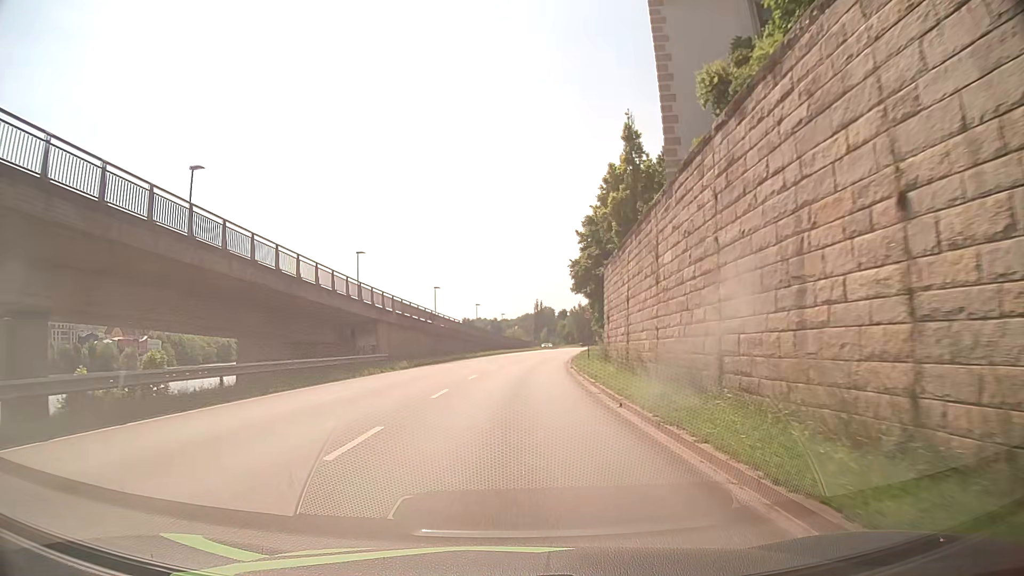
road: primary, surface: asphalt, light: Day
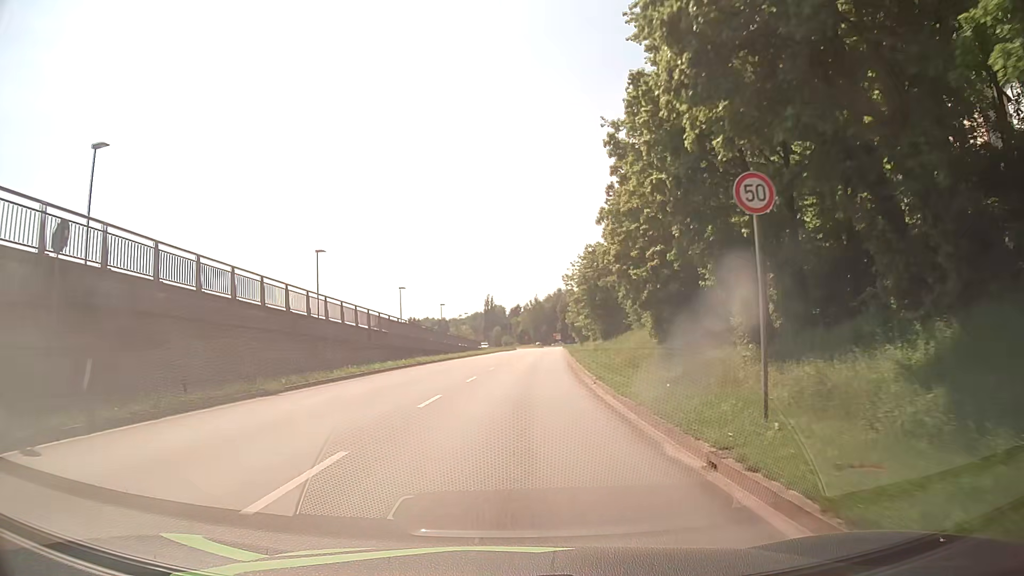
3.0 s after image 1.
(+2.1, +38.3) m; +5°
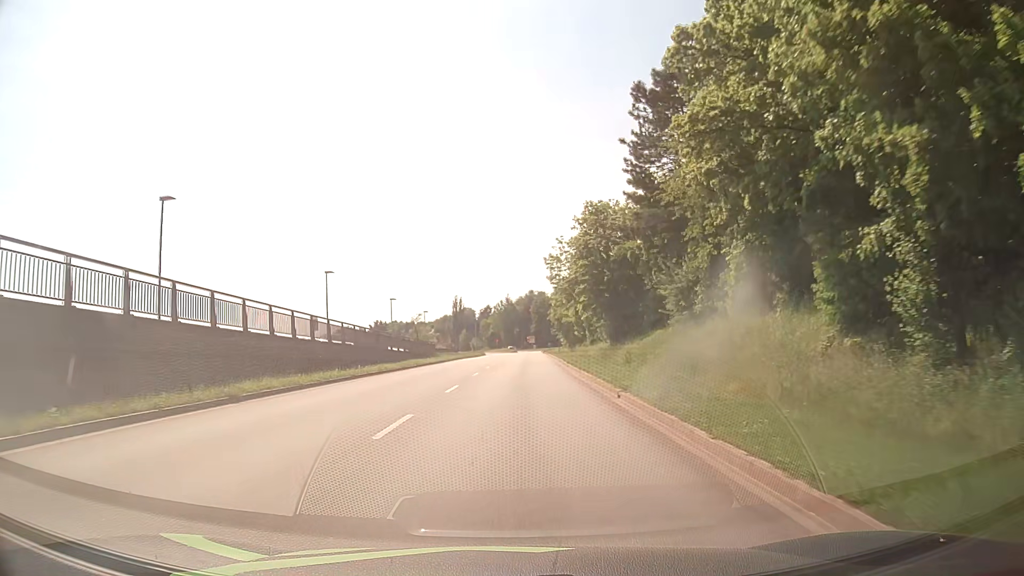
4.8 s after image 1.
(+0.7, +22.7) m; +3°
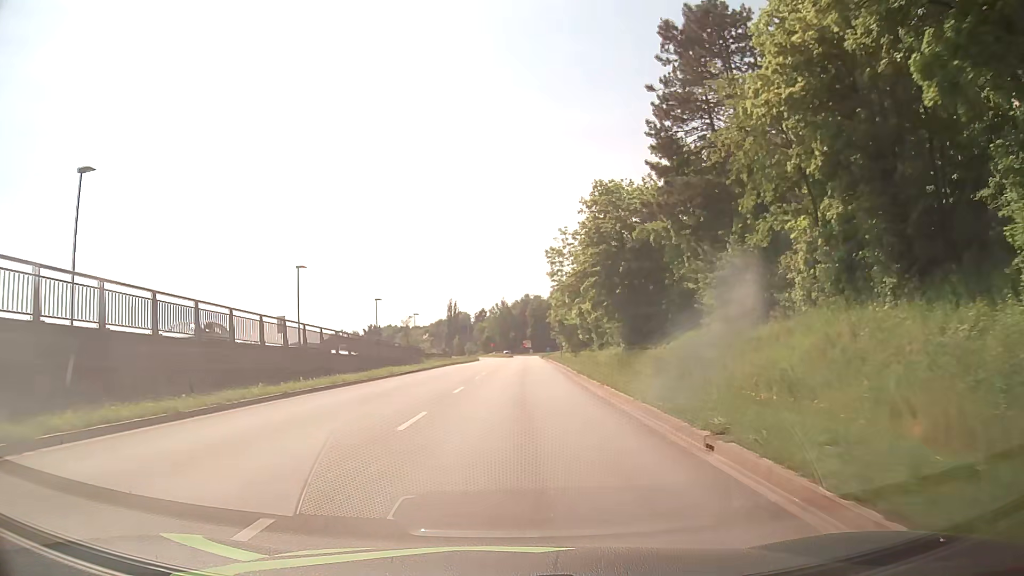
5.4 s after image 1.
(0.0, +7.5) m; +1°
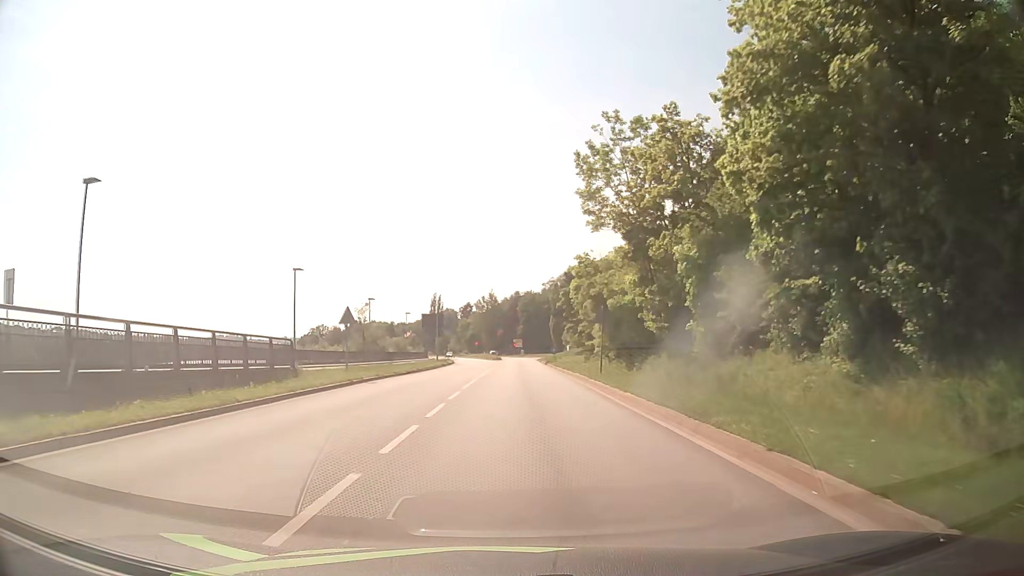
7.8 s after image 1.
(+0.2, +29.5) m; +1°
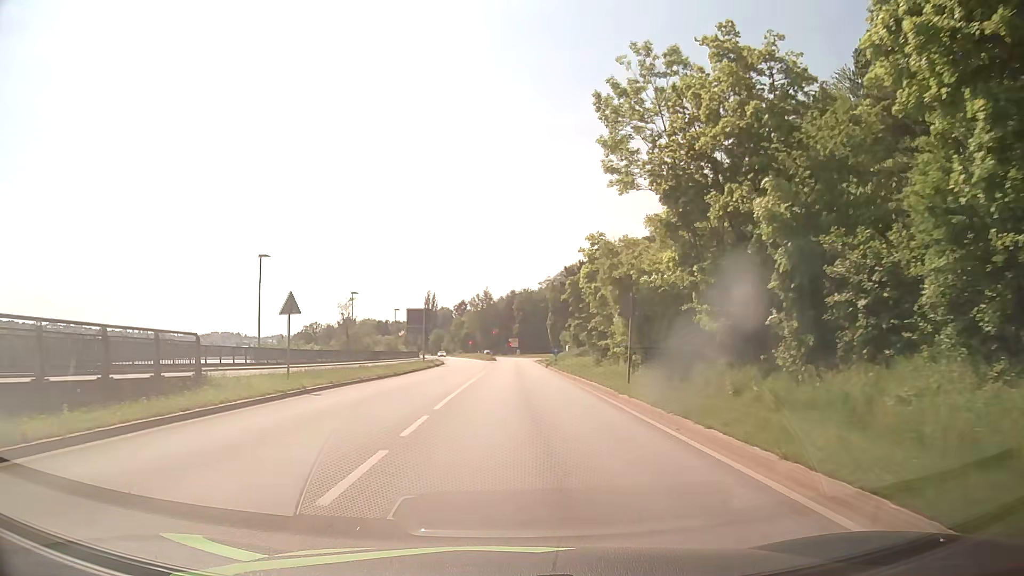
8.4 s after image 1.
(0.0, +7.3) m; 0°
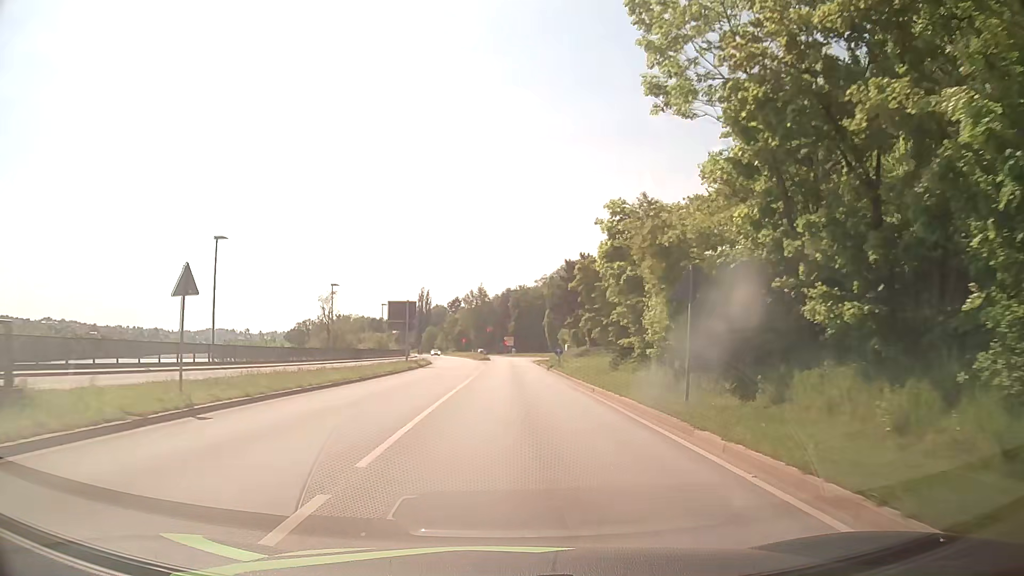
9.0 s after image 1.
(+0.1, +7.2) m; +1°
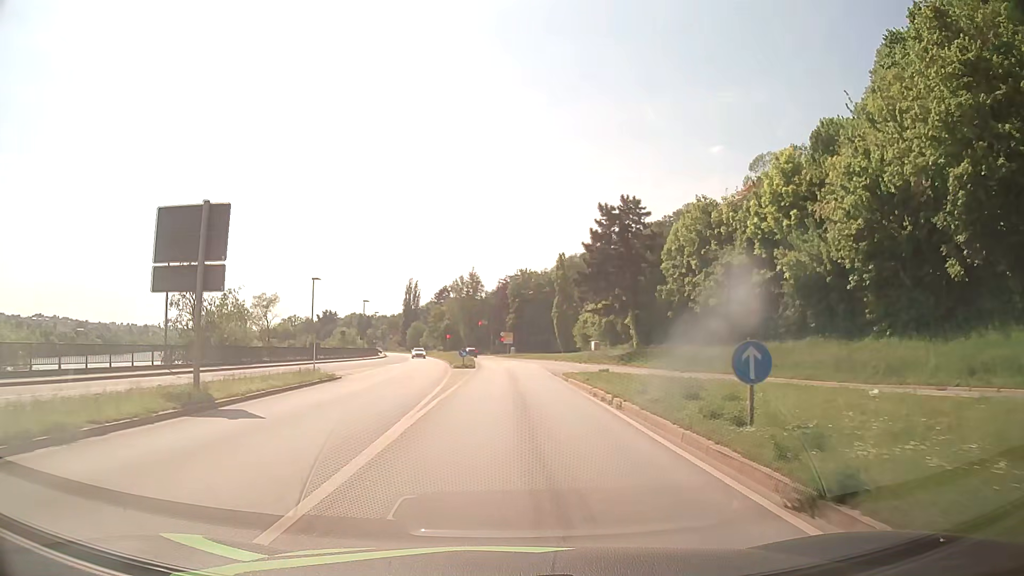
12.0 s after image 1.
(+0.2, +35.4) m; 0°
(0, +10) (0, +20) (0, +30) (0, +40) (0, +50) (-1, +60) (-1, +70) (-2, +80) (-3, +90) (-4, +100) m
